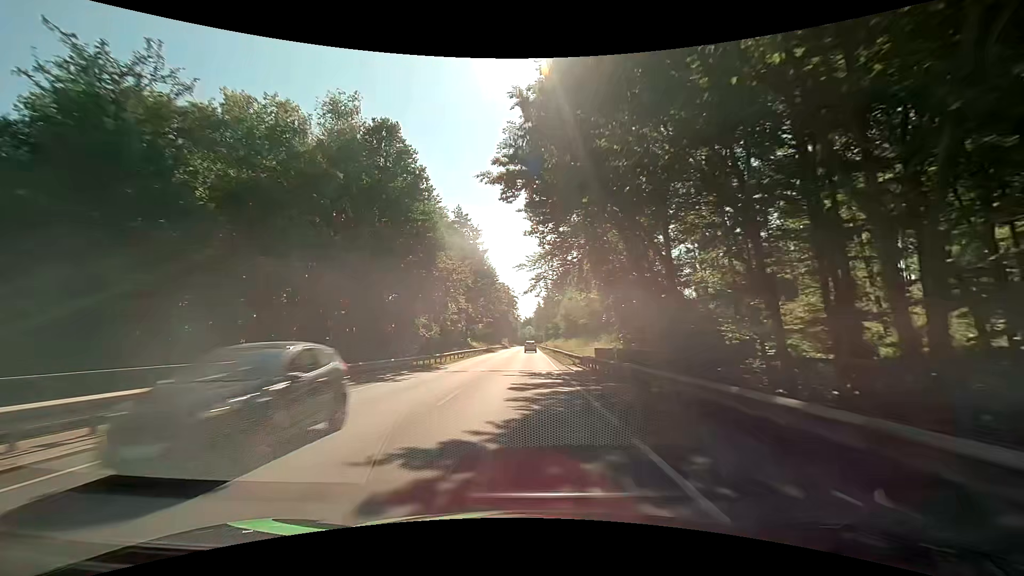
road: primary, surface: asphalt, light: Day
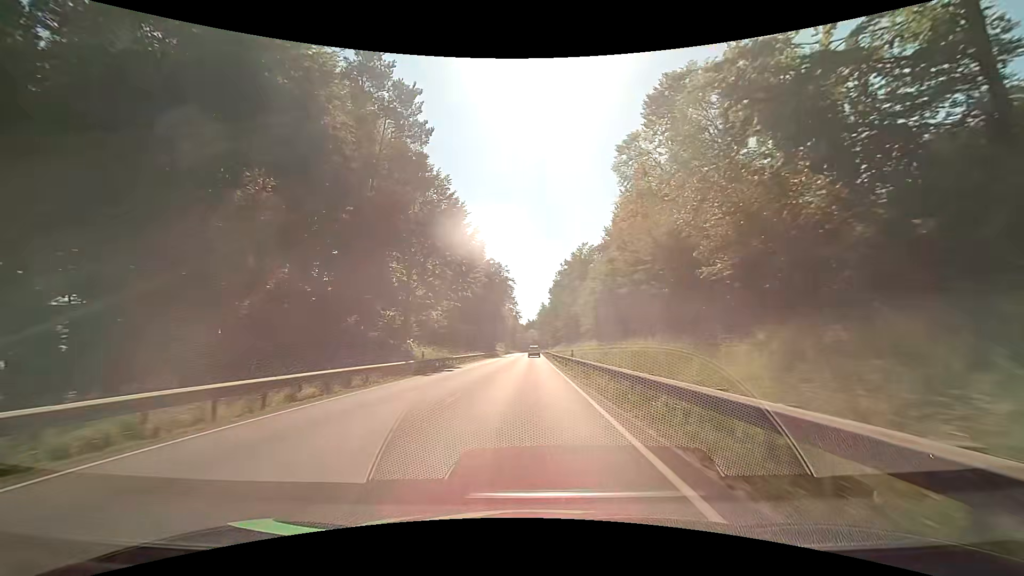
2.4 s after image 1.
(+0.1, +47.6) m; 0°
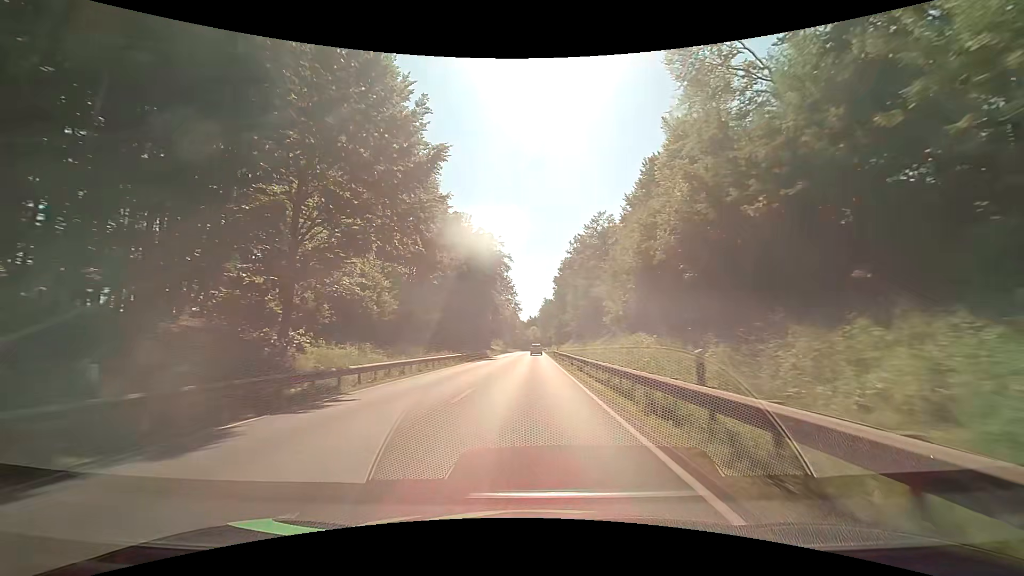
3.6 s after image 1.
(-0.1, +23.7) m; 0°
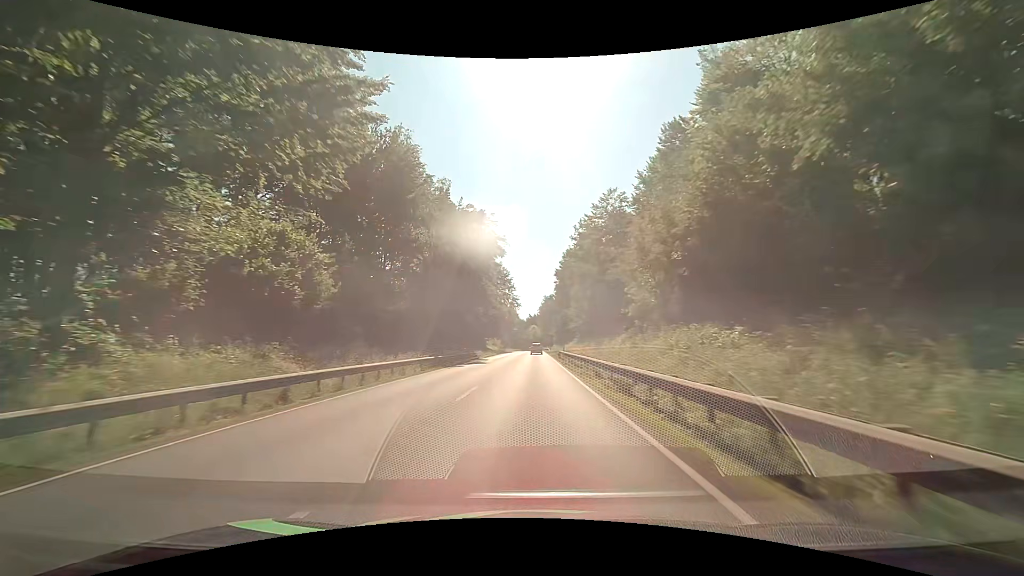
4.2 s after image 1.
(0.0, +11.9) m; 0°
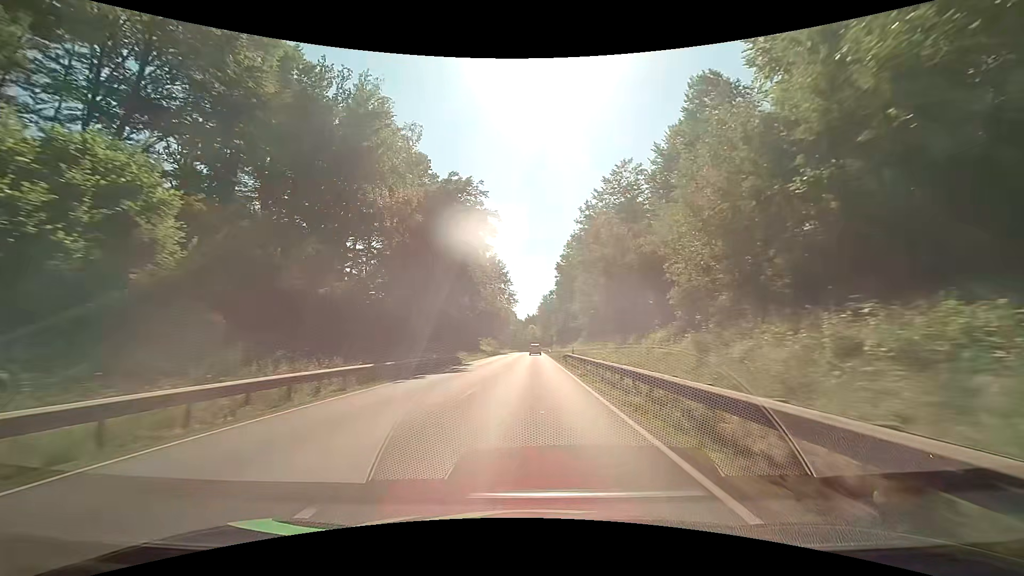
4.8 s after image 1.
(0.0, +12.0) m; 0°
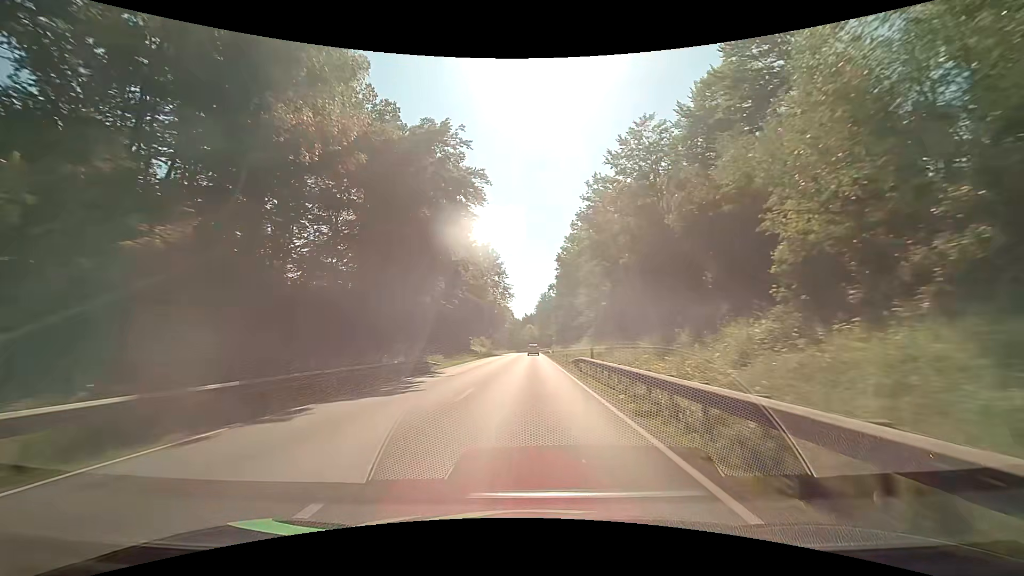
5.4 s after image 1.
(+0.1, +12.0) m; 0°
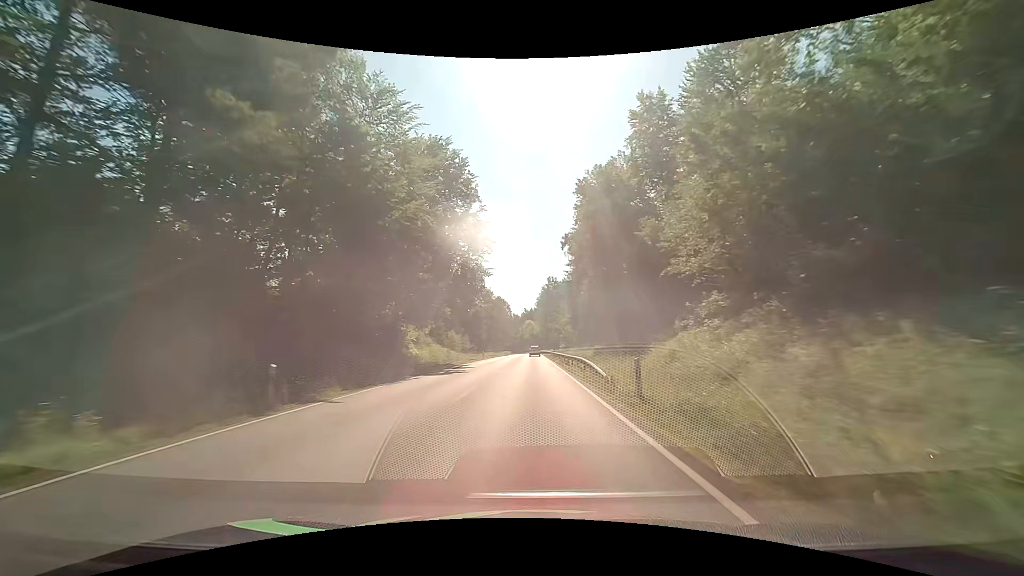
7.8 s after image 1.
(0.0, +48.4) m; 0°
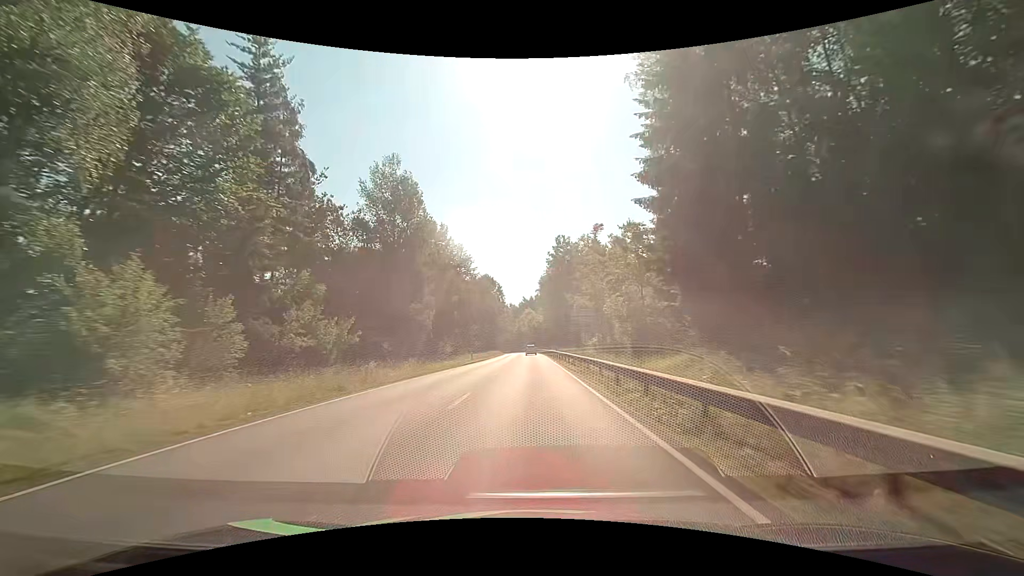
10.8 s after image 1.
(-0.1, +61.5) m; 0°
(0, +10) (0, +20) (0, +30) (0, +40) (0, +50) (0, +60) (-1, +70) (-1, +80) (-1, +90) (-1, +100) m
